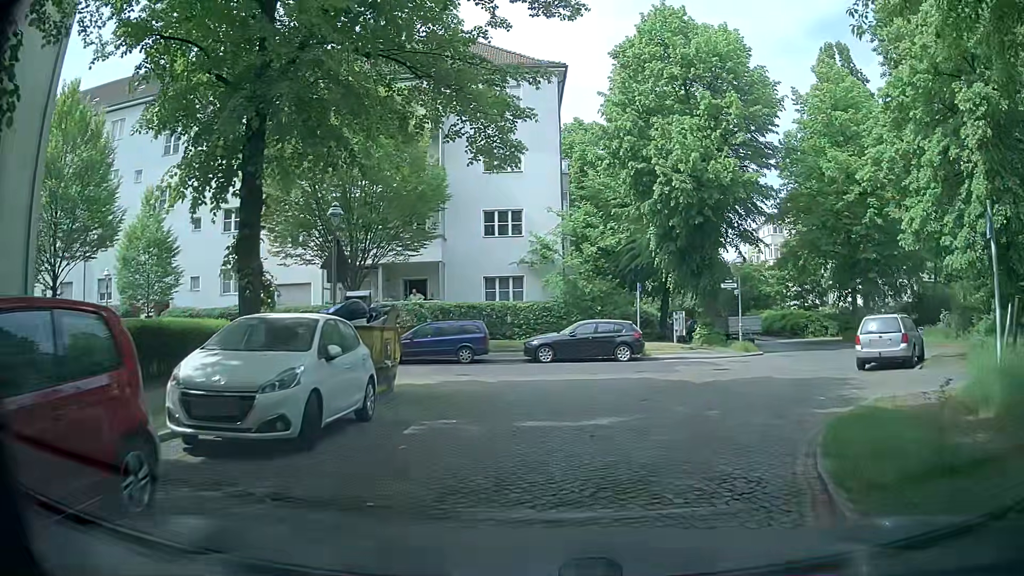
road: residential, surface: sett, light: Day
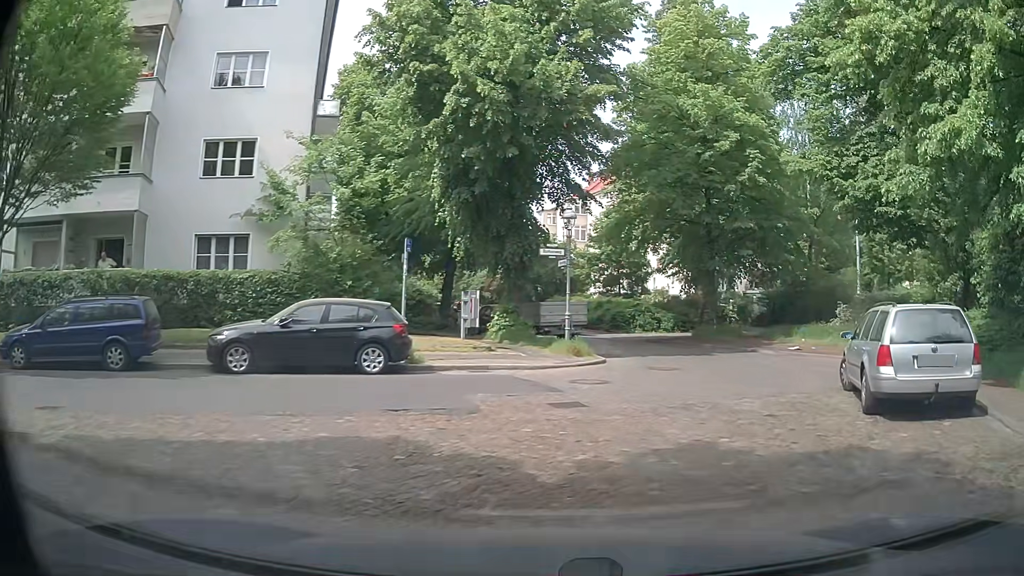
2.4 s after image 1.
(+1.3, +10.3) m; +18°
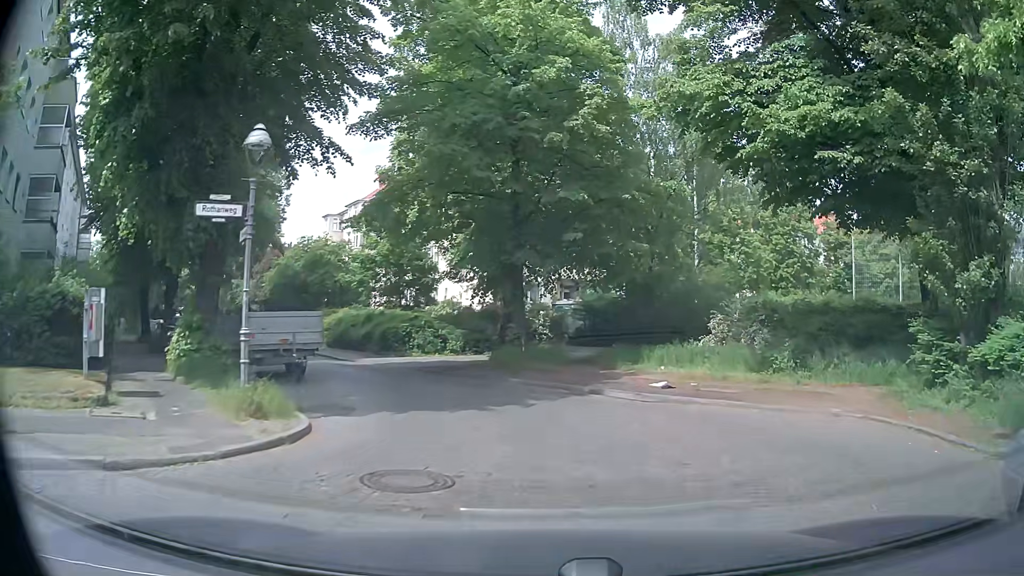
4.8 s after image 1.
(+1.6, +9.2) m; +18°
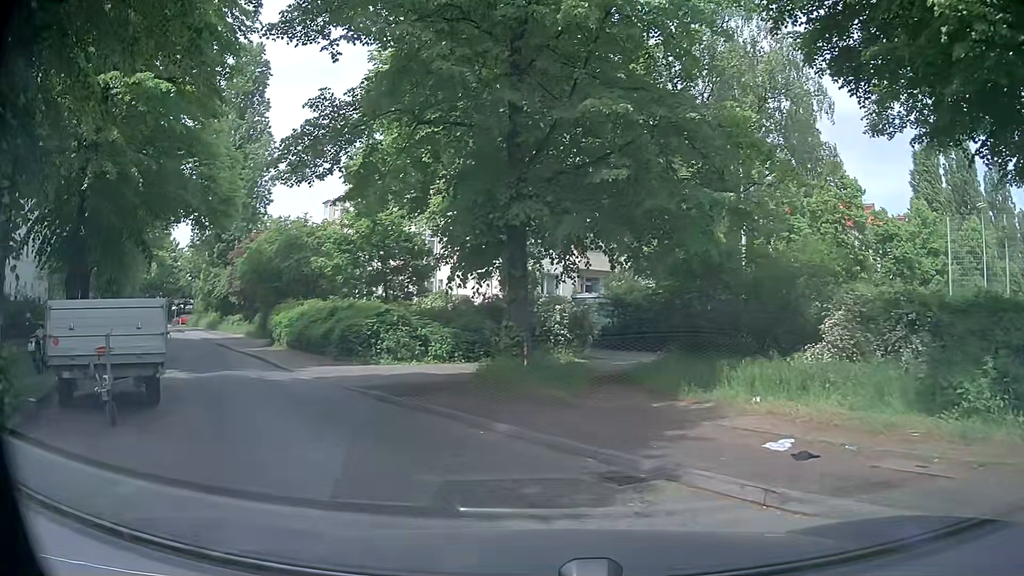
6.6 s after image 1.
(+0.1, +7.3) m; -3°
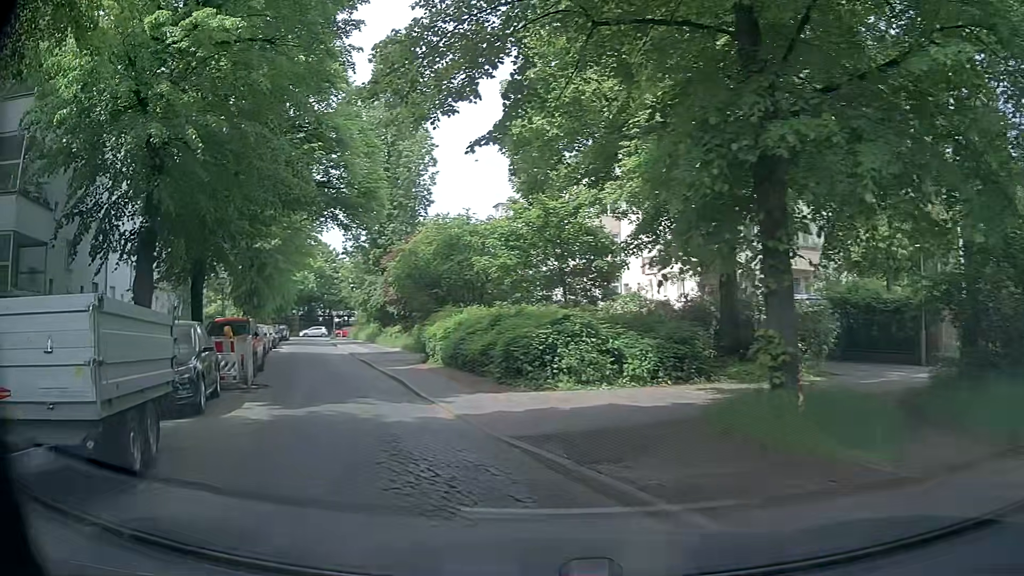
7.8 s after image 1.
(-0.5, +5.1) m; -14°
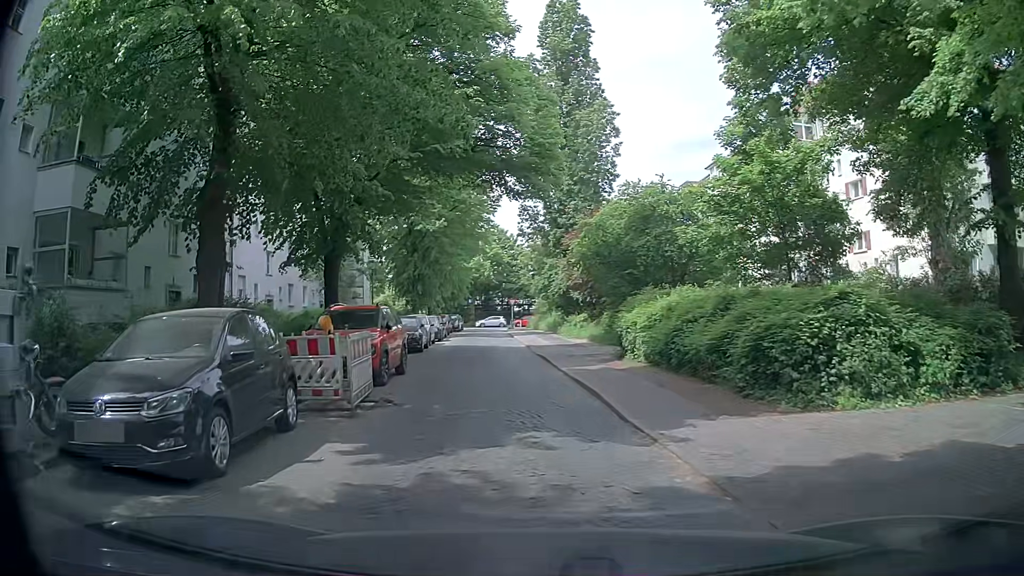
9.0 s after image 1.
(-0.8, +5.2) m; -18°
